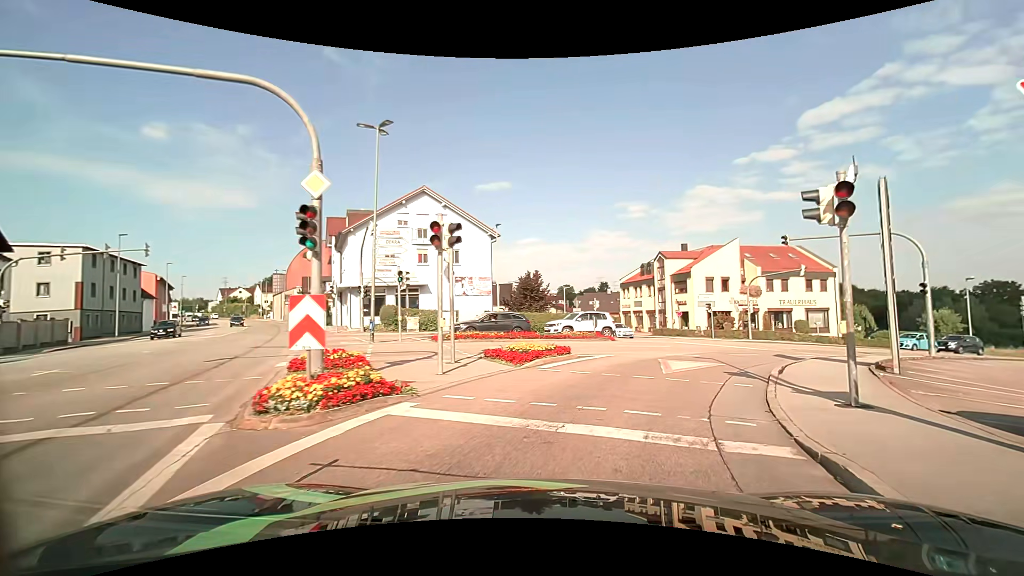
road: tertiary_link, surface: asphalt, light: Day
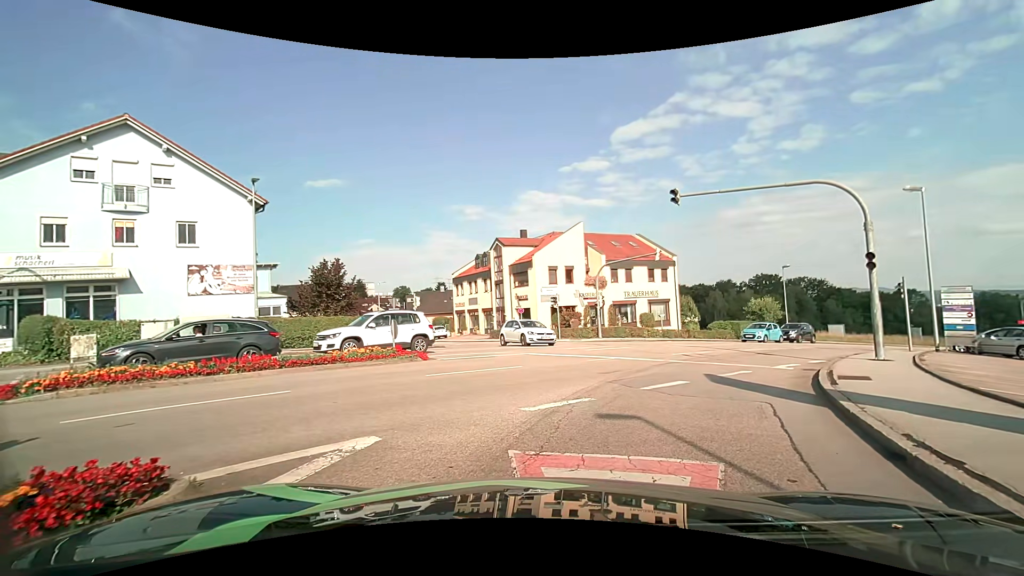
(+1.9, +11.0) m; +19°
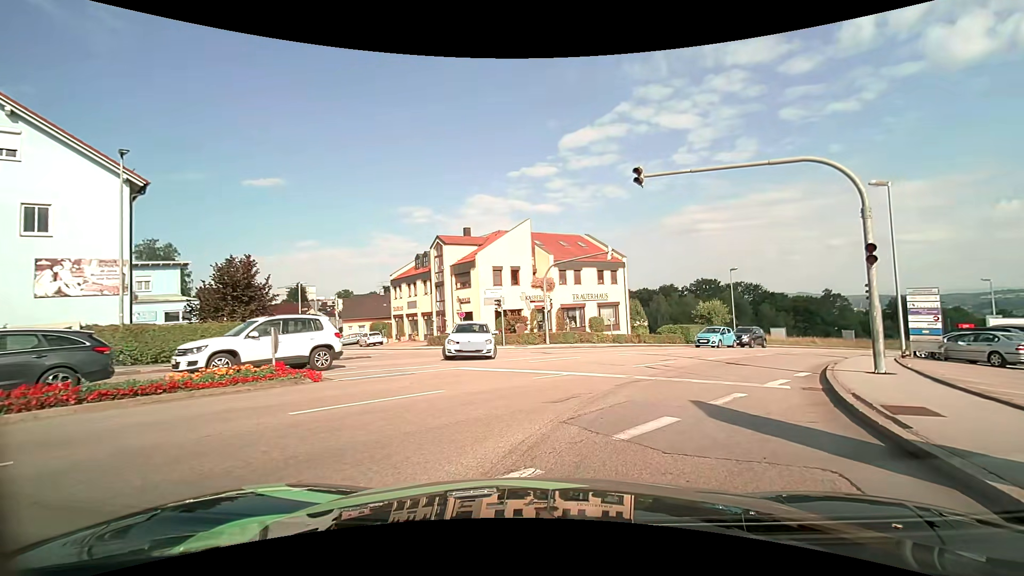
(+0.2, +3.7) m; +5°
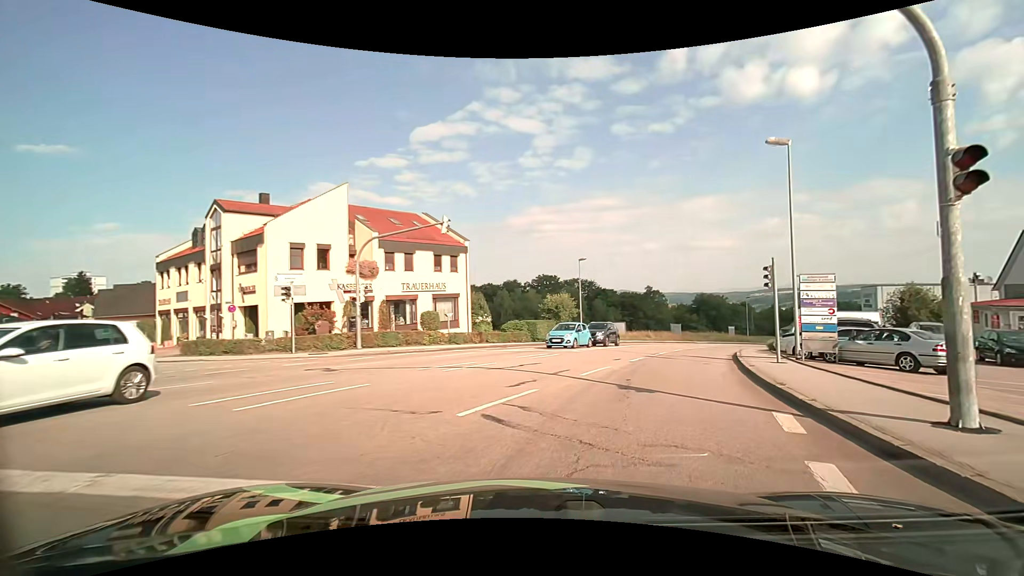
(+1.4, +9.0) m; +18°
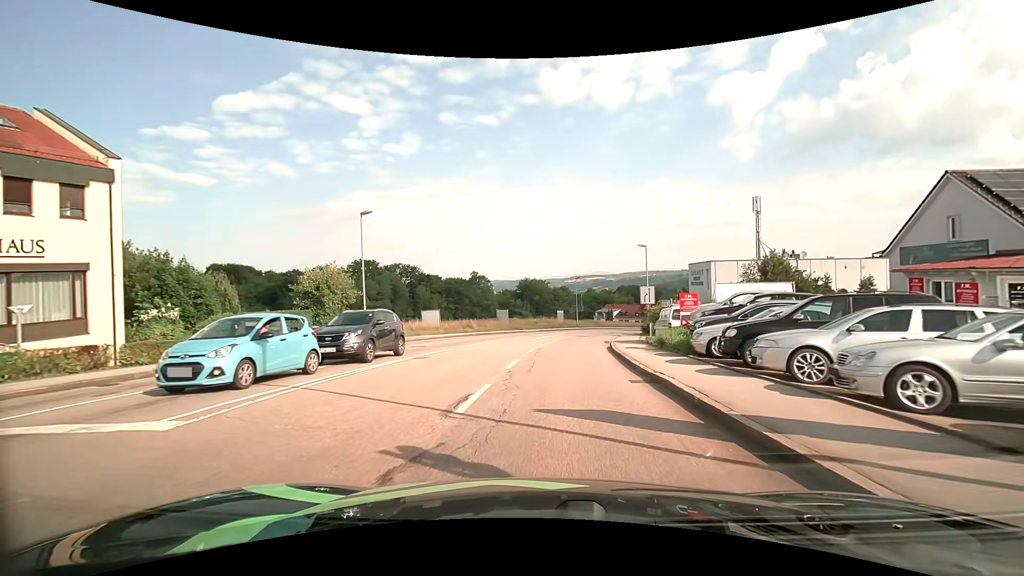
(+3.8, +17.2) m; +19°
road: tertiary
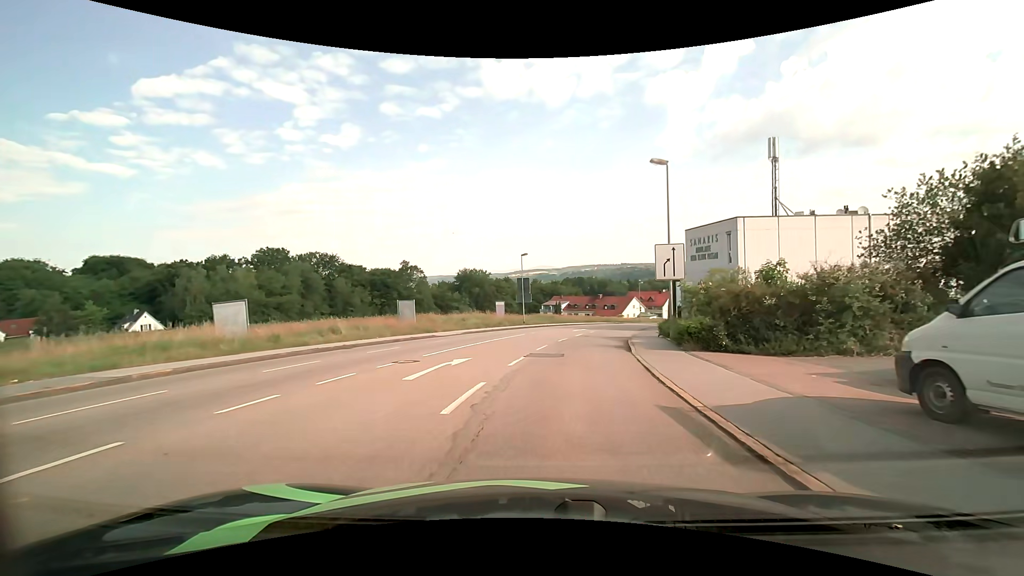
(+1.4, +24.3) m; +6°
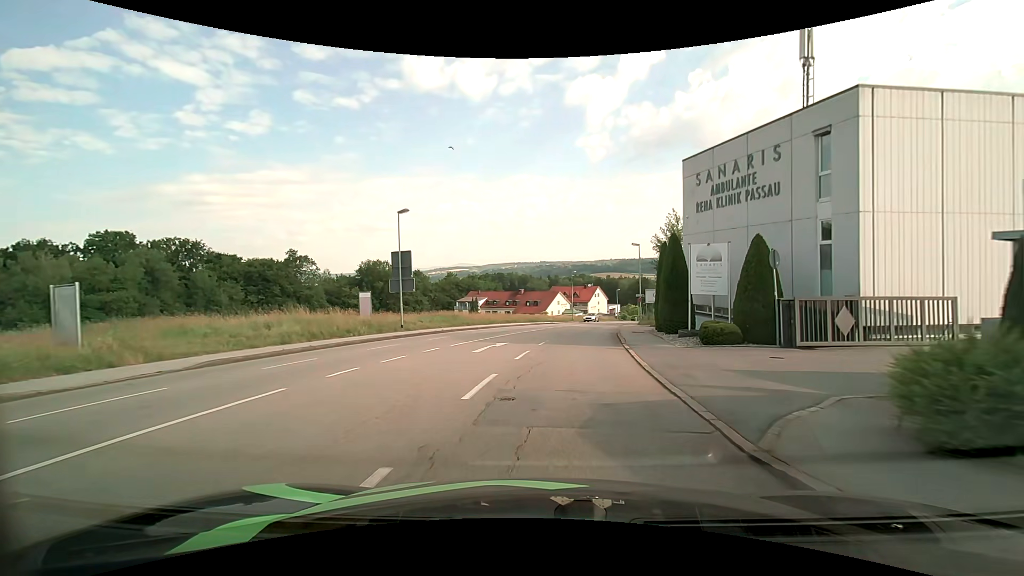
(+1.9, +23.2) m; +9°
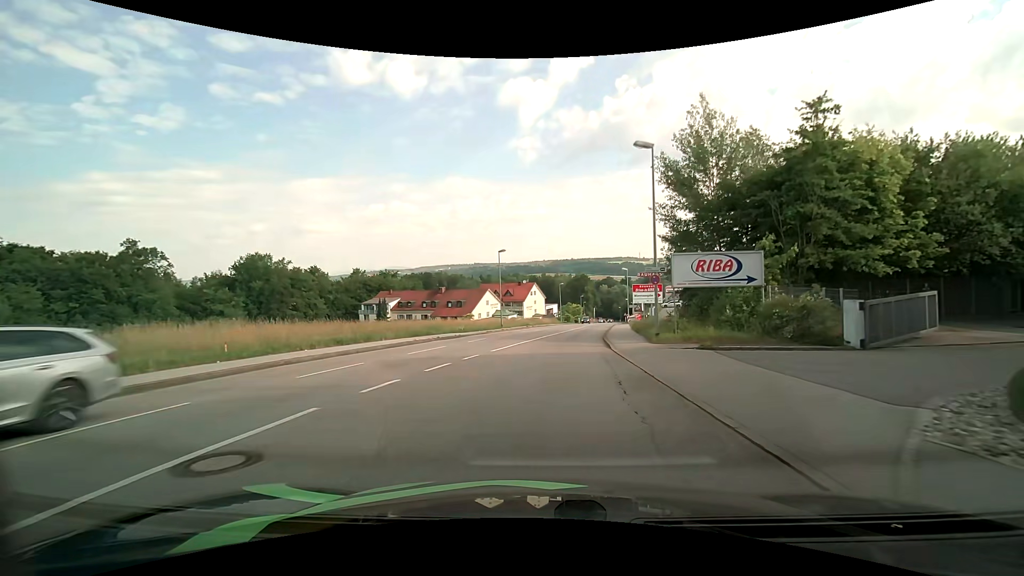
(+2.6, +30.4) m; +8°
(0, +10) (+1, +20) (+2, +30) (+3, +40) (+5, +50) (+7, +60) (+8, +69) (+10, +79) (+12, +89) (+13, +99) m
